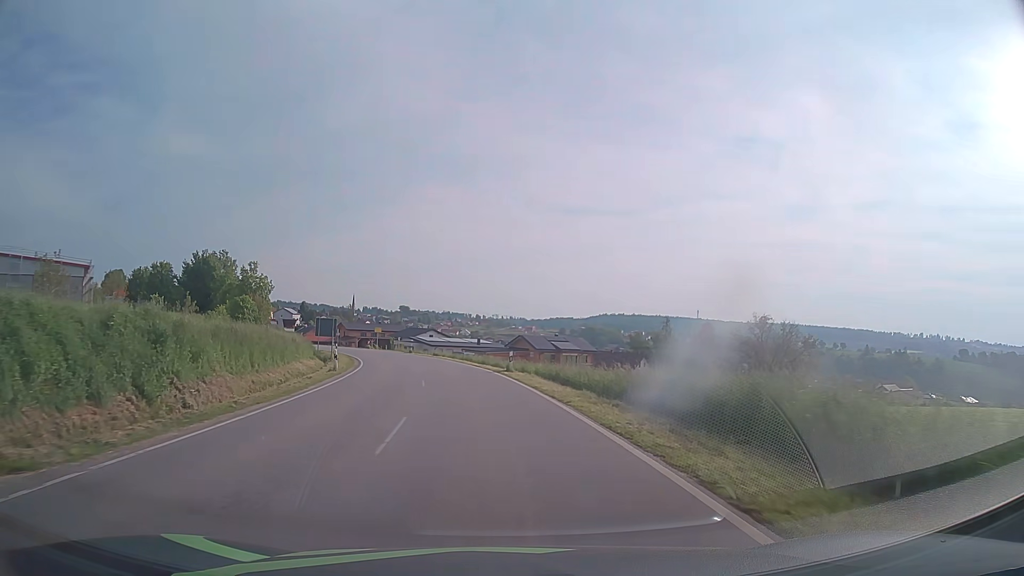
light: Day
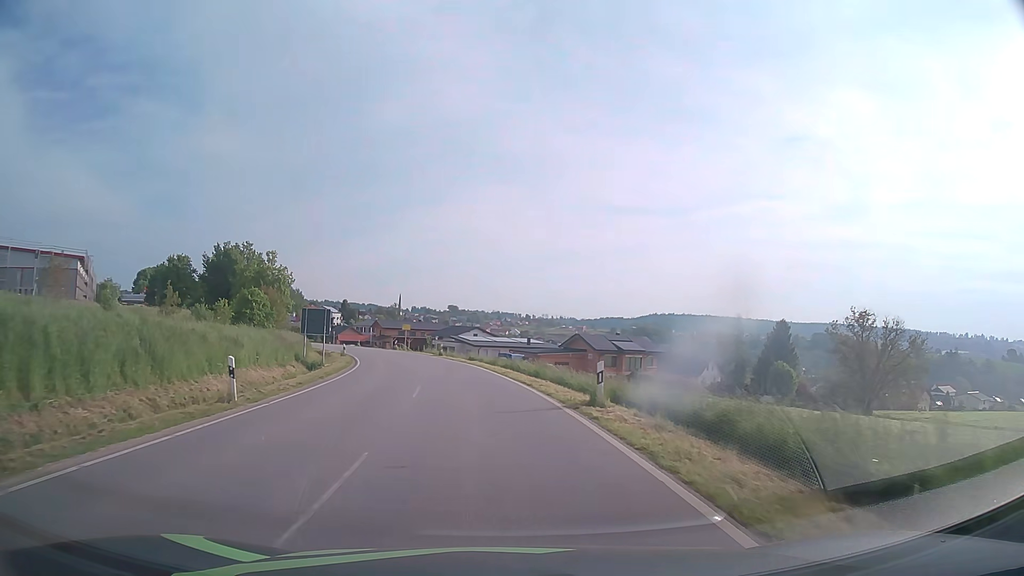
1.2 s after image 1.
(-0.5, +16.0) m; -4°
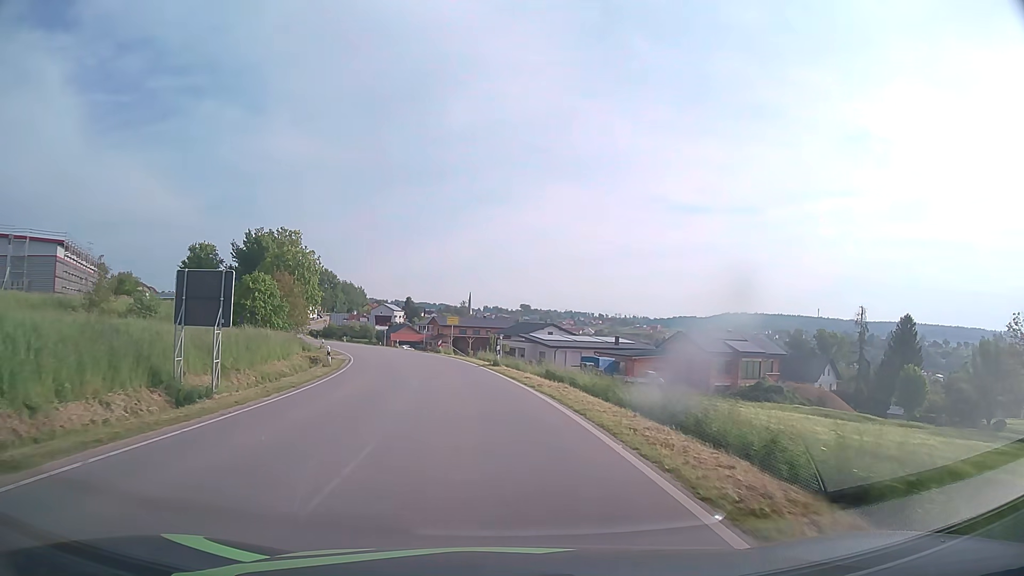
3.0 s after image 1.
(-1.3, +22.9) m; -6°
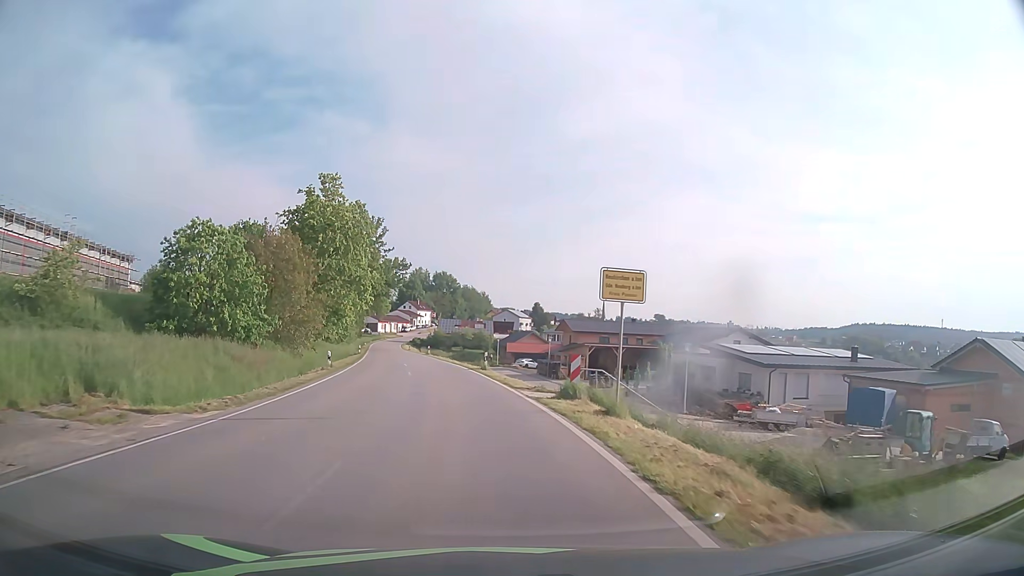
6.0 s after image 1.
(-3.5, +37.3) m; -11°
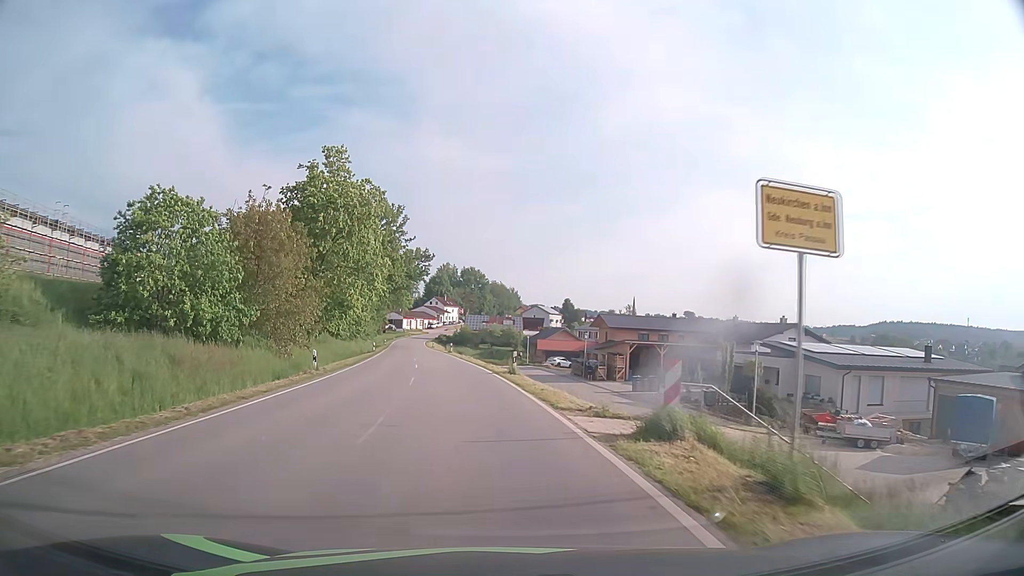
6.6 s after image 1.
(-0.2, +7.6) m; -2°
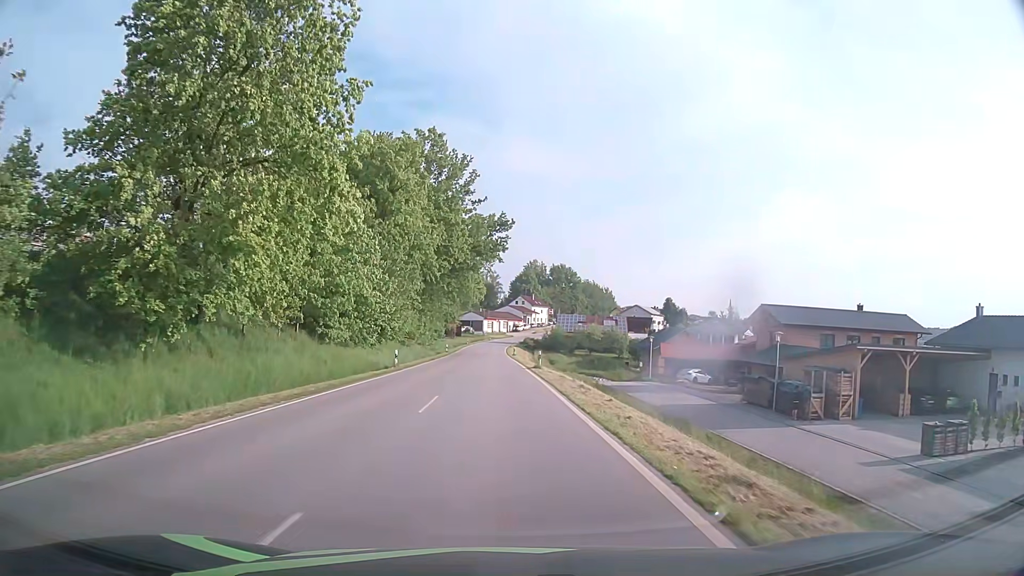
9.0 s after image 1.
(-2.3, +30.7) m; -7°
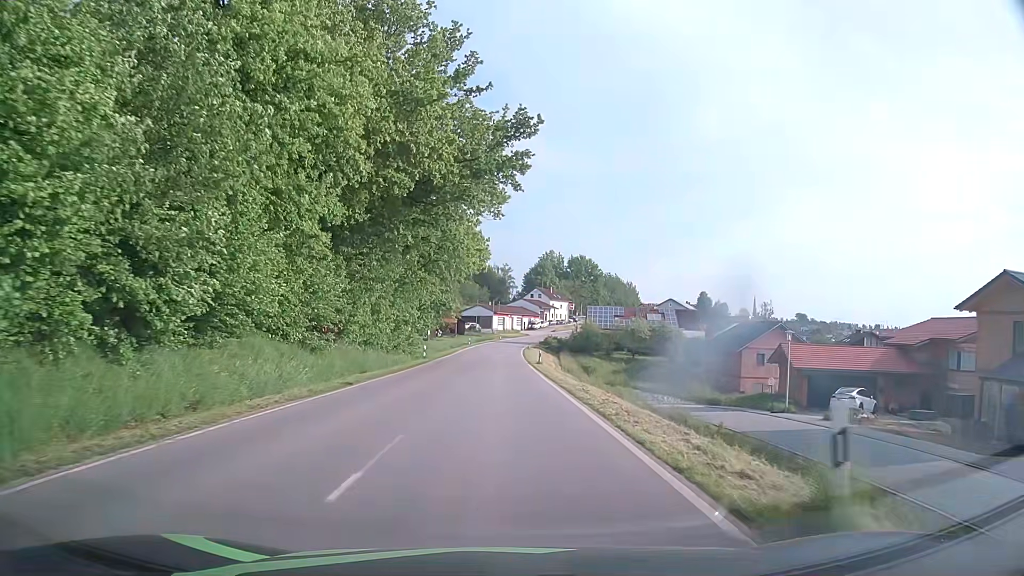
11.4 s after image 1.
(-0.5, +31.4) m; -1°
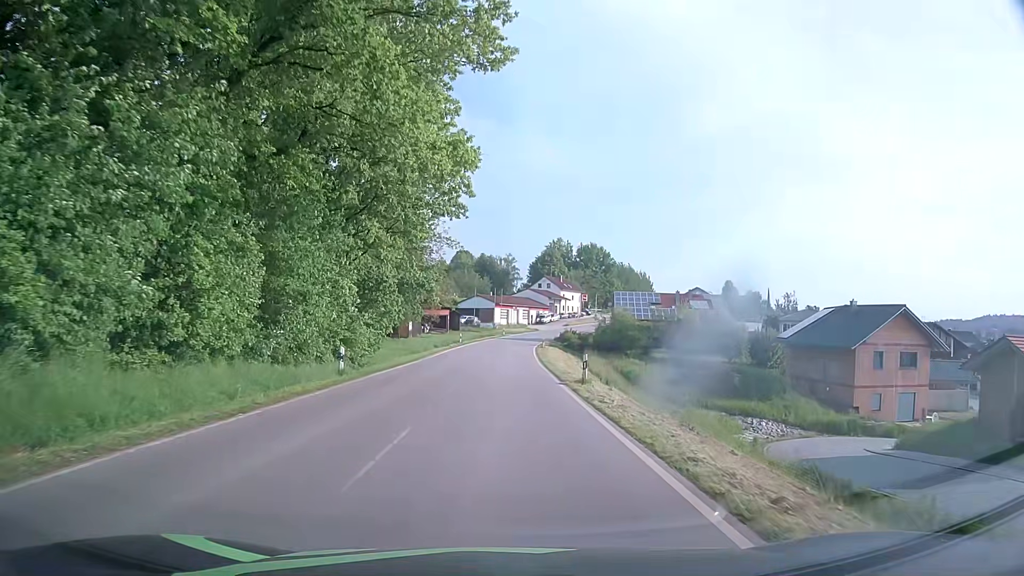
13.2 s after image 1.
(-0.1, +23.4) m; 0°
(0, +10) (0, +20) (0, +30) (0, +40) (0, +50) (+1, +60) (+1, +70) (+3, +80) (+4, +90) (+6, +100) m
